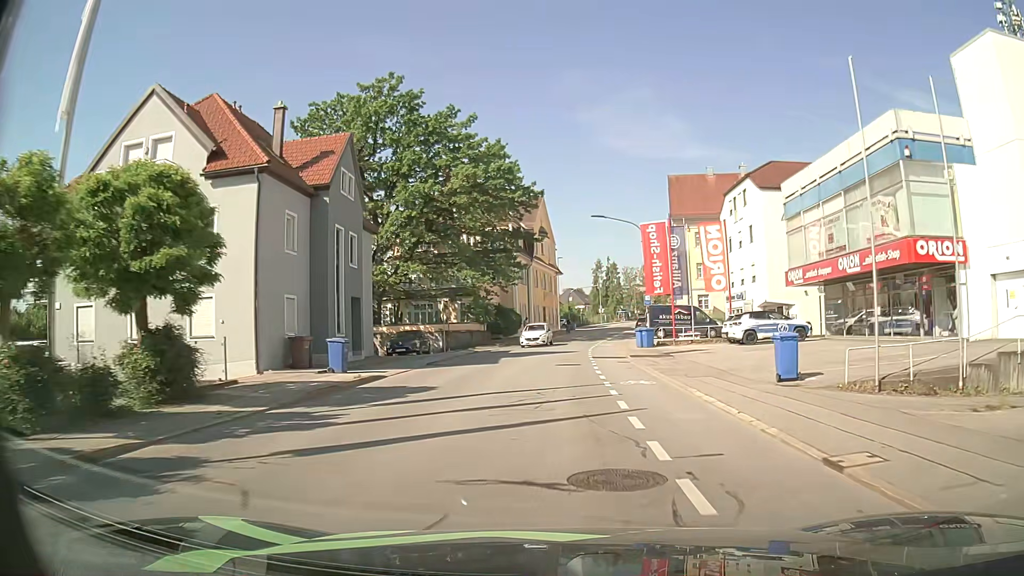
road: tertiary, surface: asphalt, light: Day
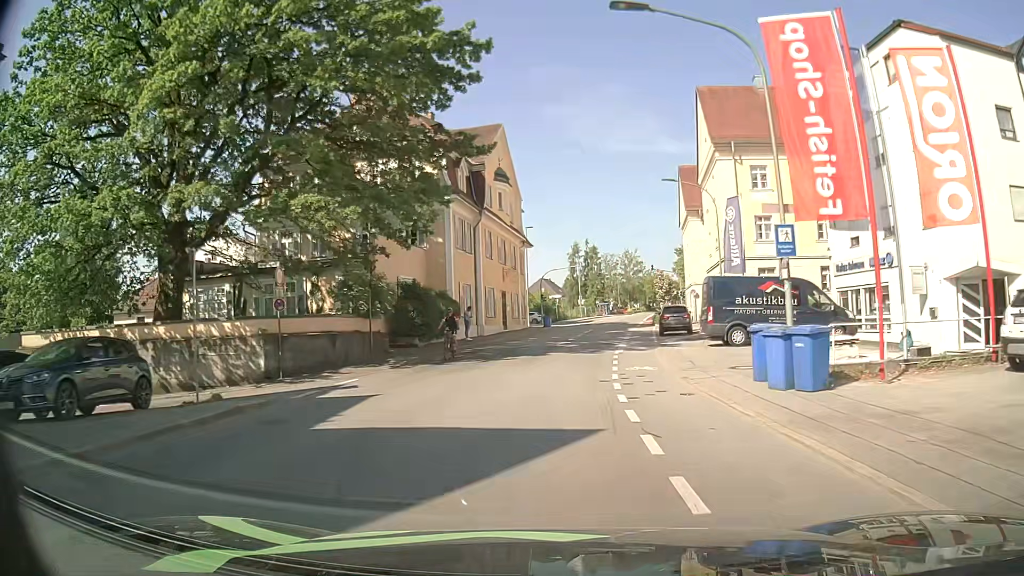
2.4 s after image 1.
(+0.6, +26.4) m; +2°
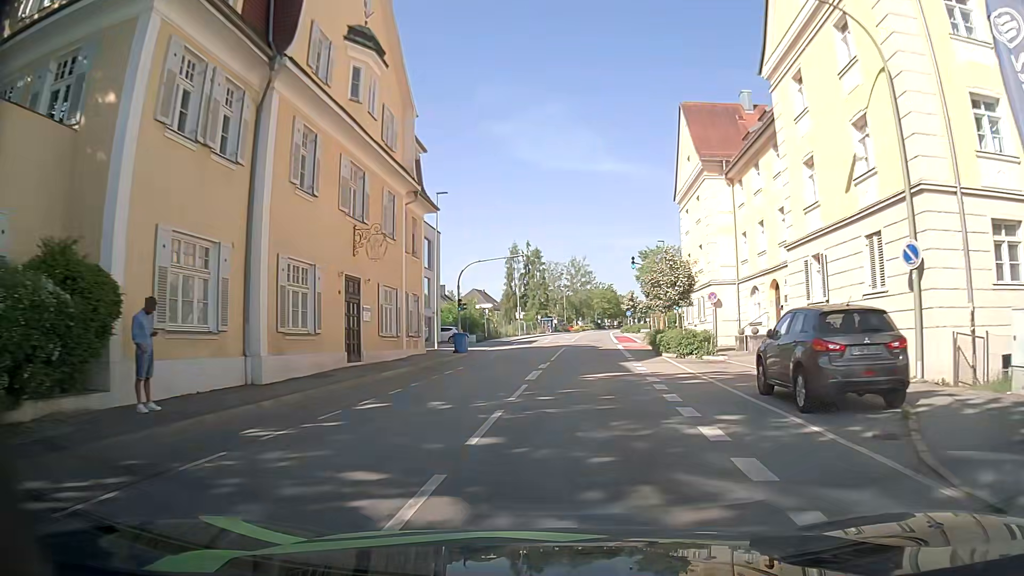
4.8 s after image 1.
(+1.1, +26.0) m; +6°
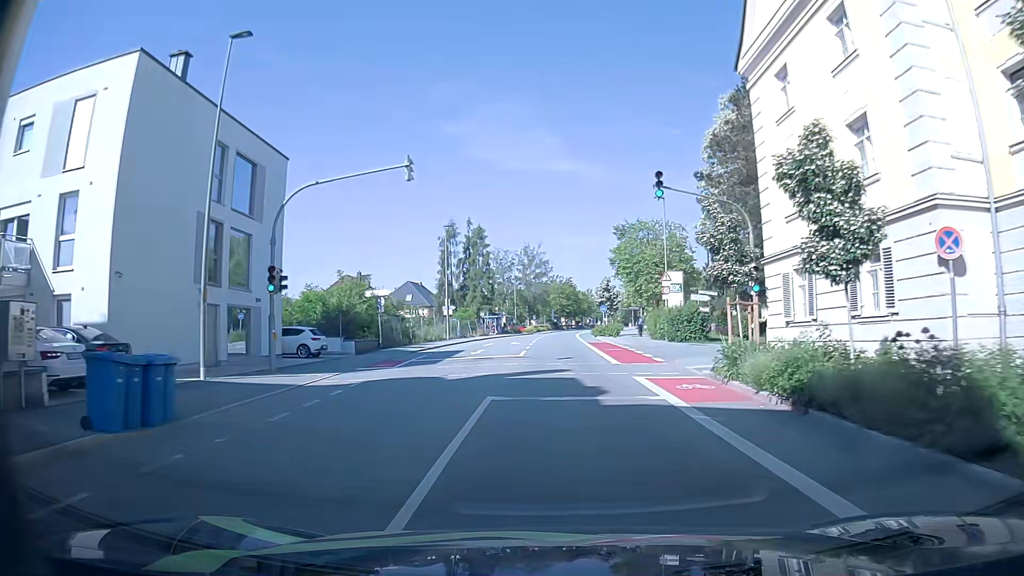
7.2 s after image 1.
(+0.8, +26.1) m; +4°
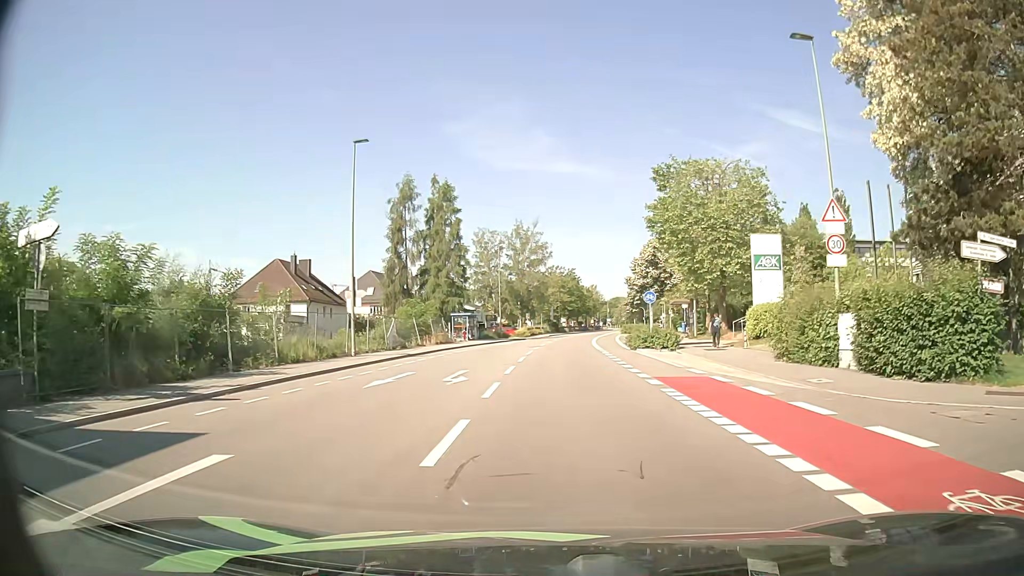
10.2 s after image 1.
(0.0, +29.0) m; 0°
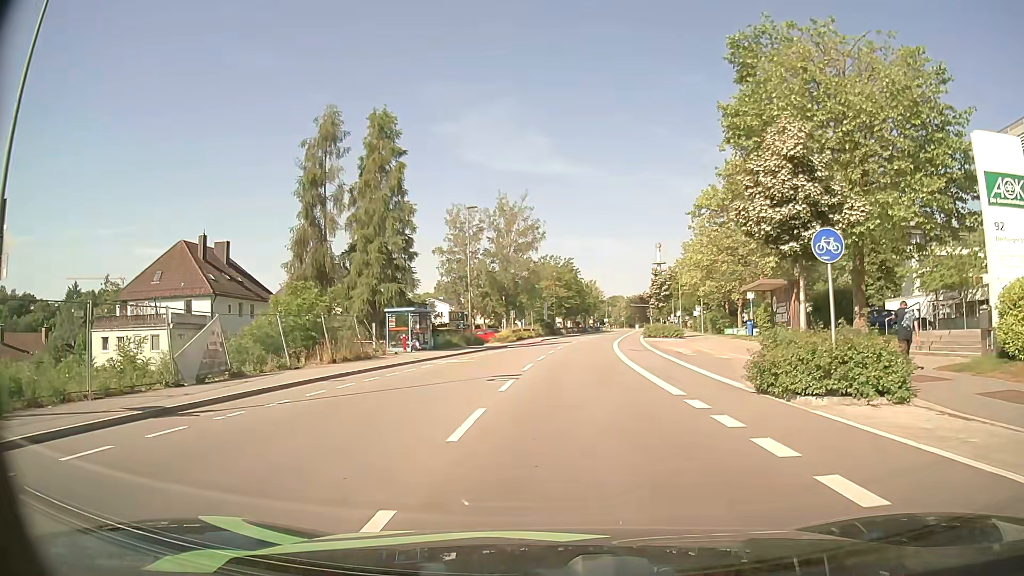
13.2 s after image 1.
(+0.2, +22.2) m; +1°
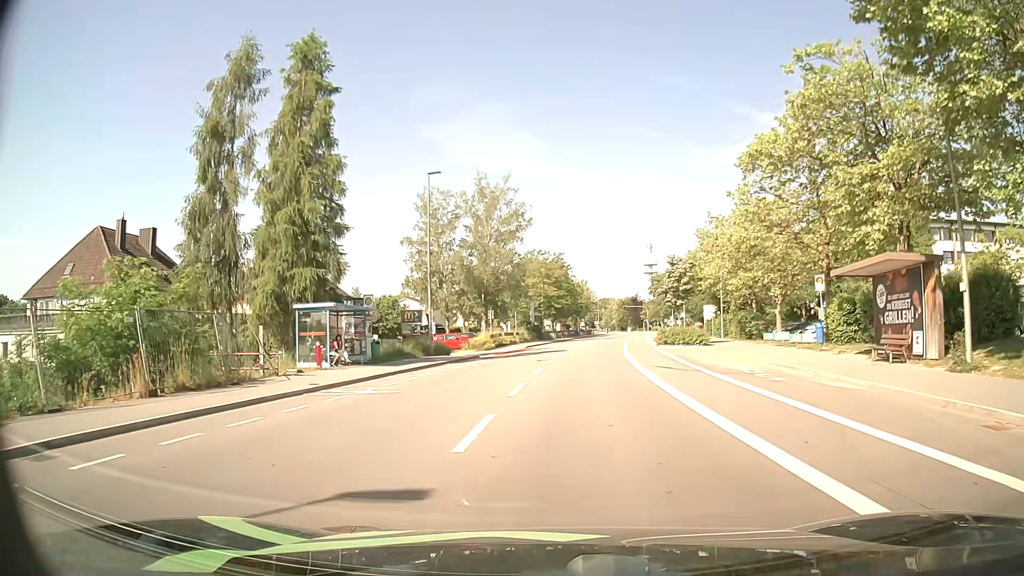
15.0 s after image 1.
(+0.2, +12.4) m; +1°
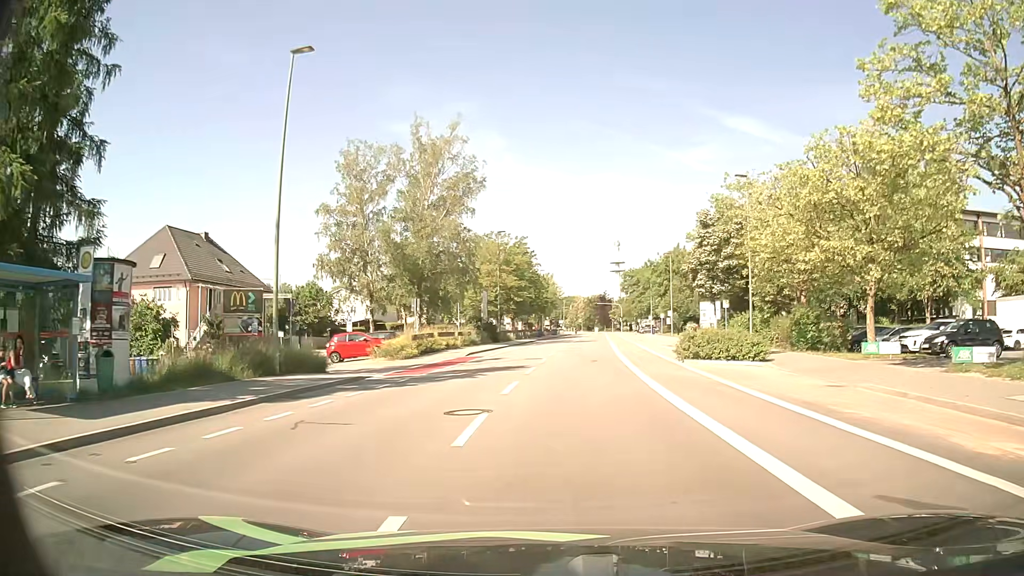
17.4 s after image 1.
(+0.4, +17.6) m; +3°
(0, +10) (0, +20) (+1, +30) (+2, +40) (+2, +50) (+3, +60) (+4, +70) (+5, +80) (+5, +90) (+6, +100) m
